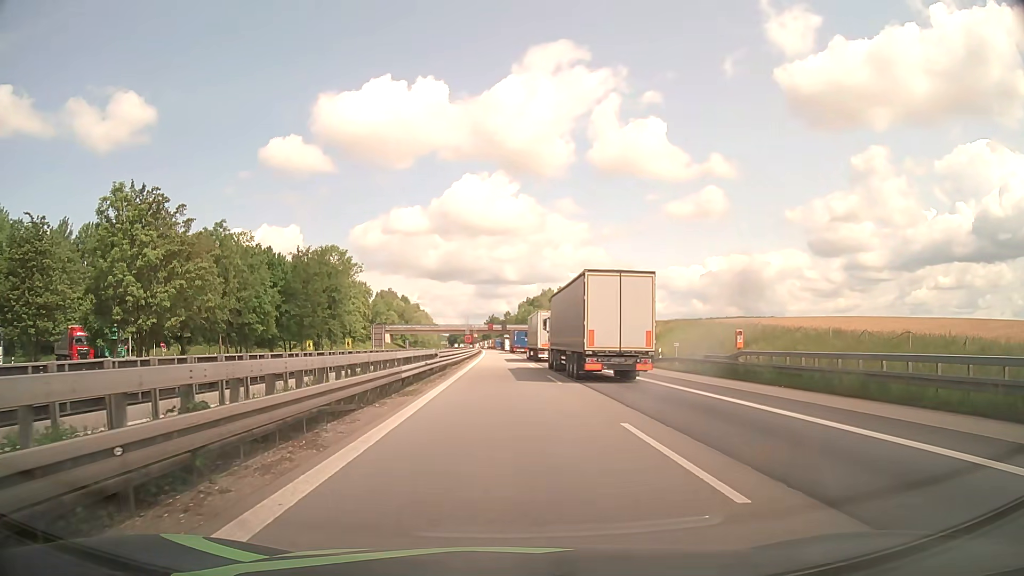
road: motorway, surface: asphalt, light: Day
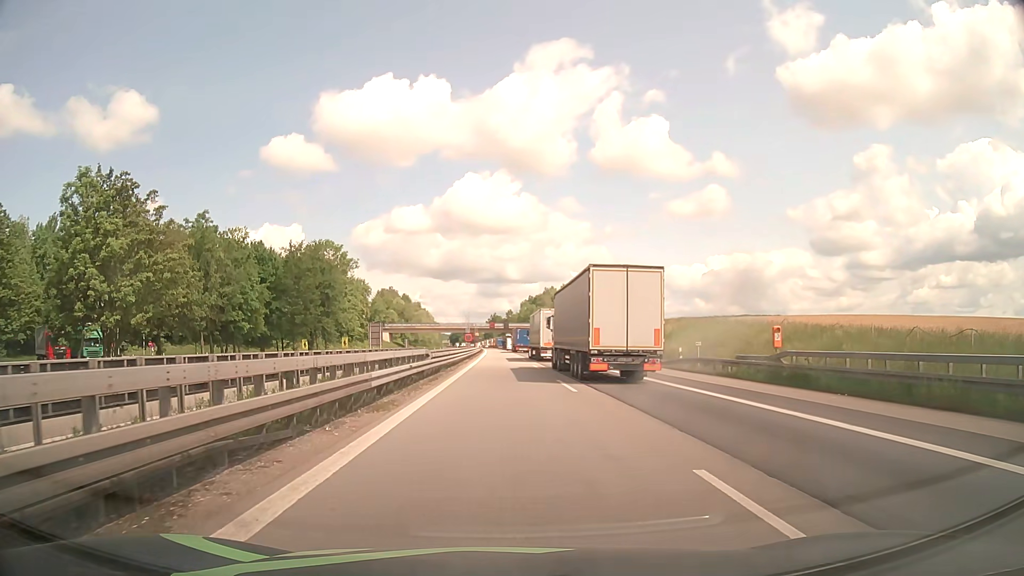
(0.0, +4.5) m; 0°
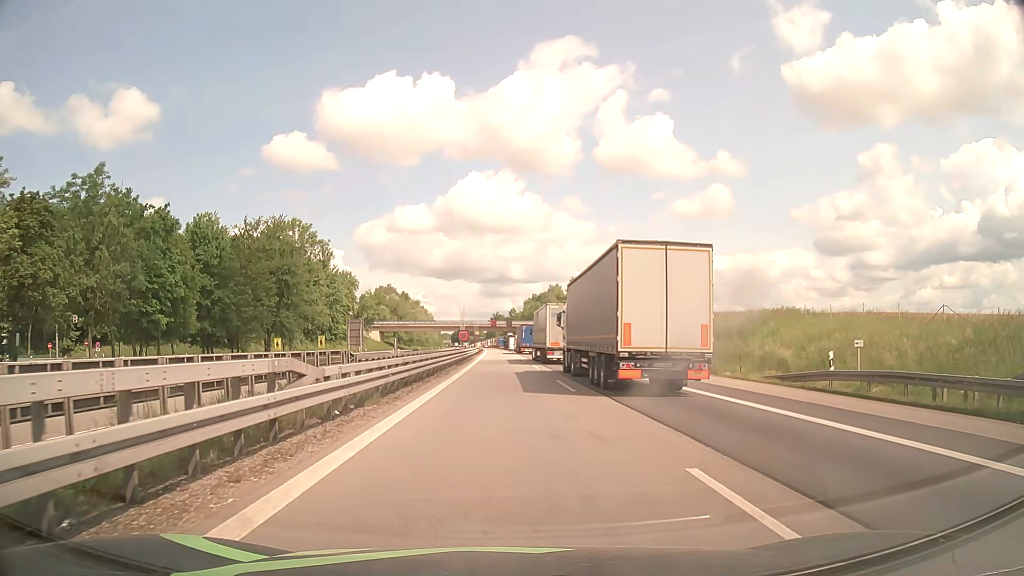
(-0.2, +18.0) m; -1°
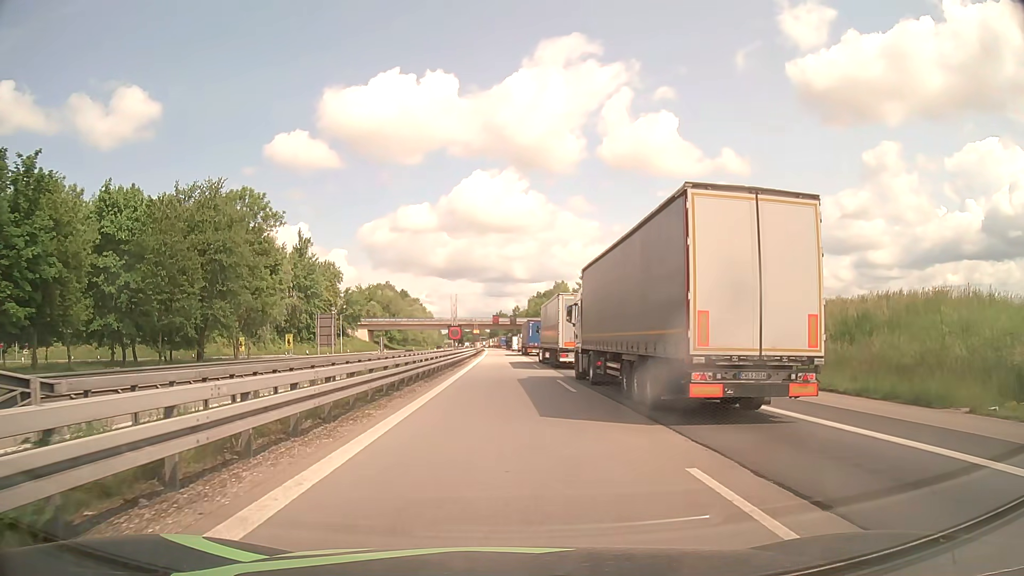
(-0.1, +18.1) m; -1°
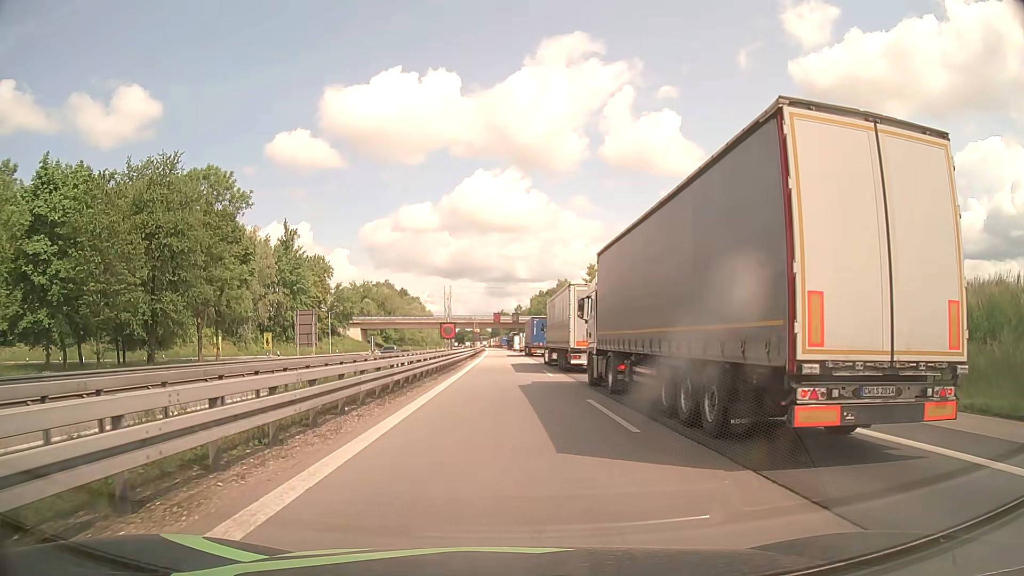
(0.0, +9.0) m; 0°
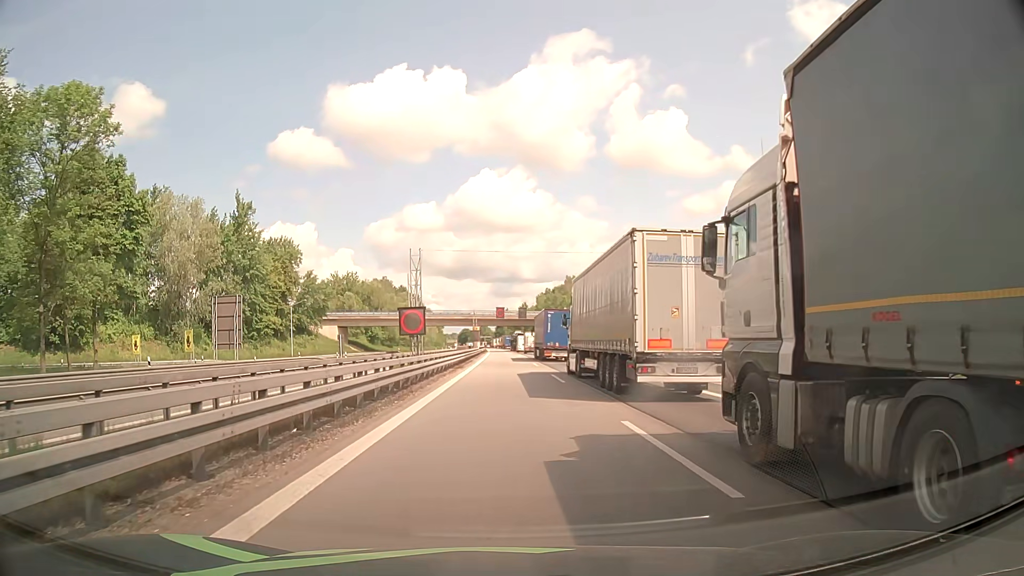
(0.0, +22.6) m; -1°
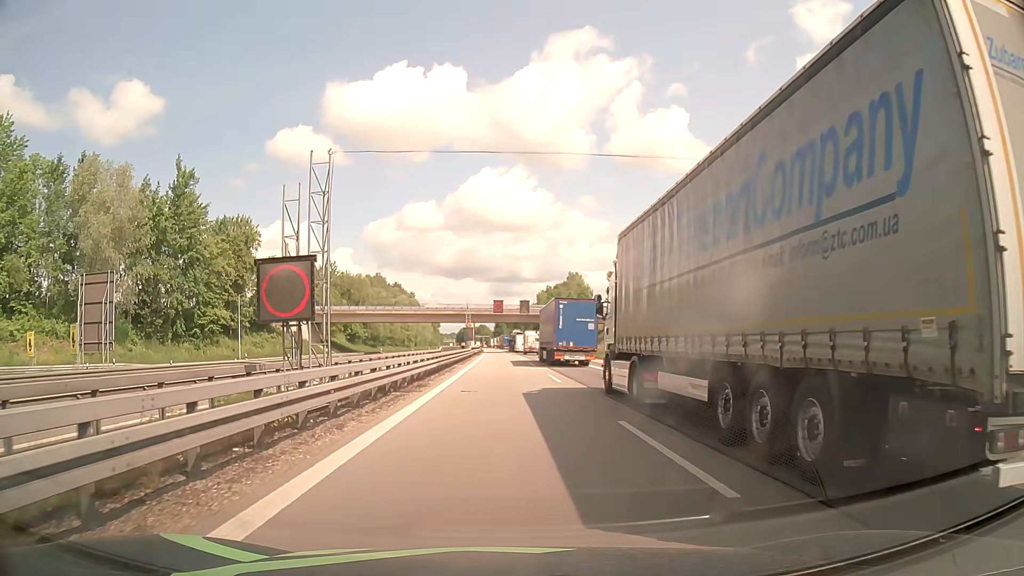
(+0.1, +18.1) m; +1°
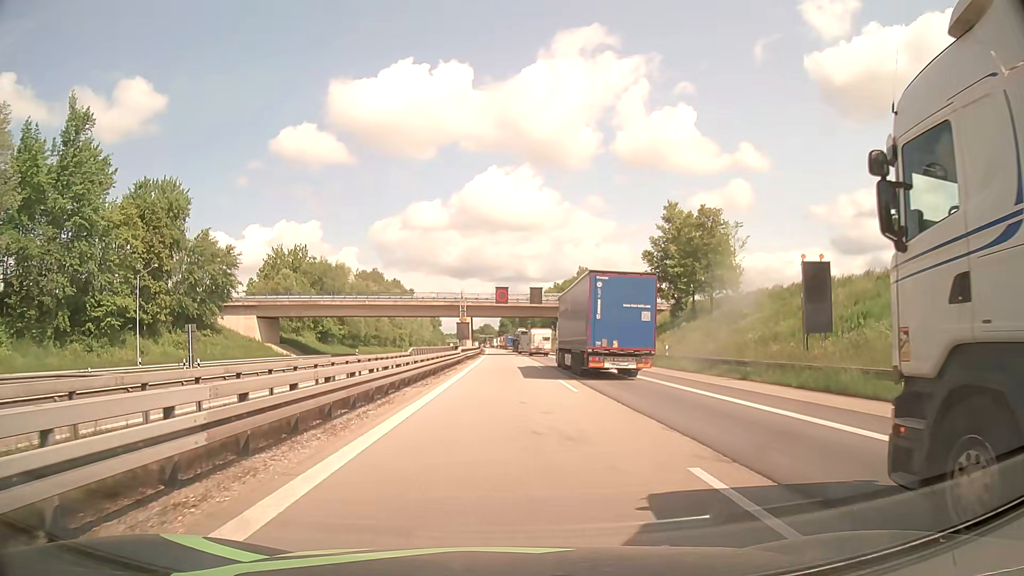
(-0.2, +22.6) m; 0°
(0, +10) (0, +20) (0, +30) (0, +40) (0, +50) (-1, +60) (-1, +70) (-1, +80) (-1, +90) (-1, +100) m
